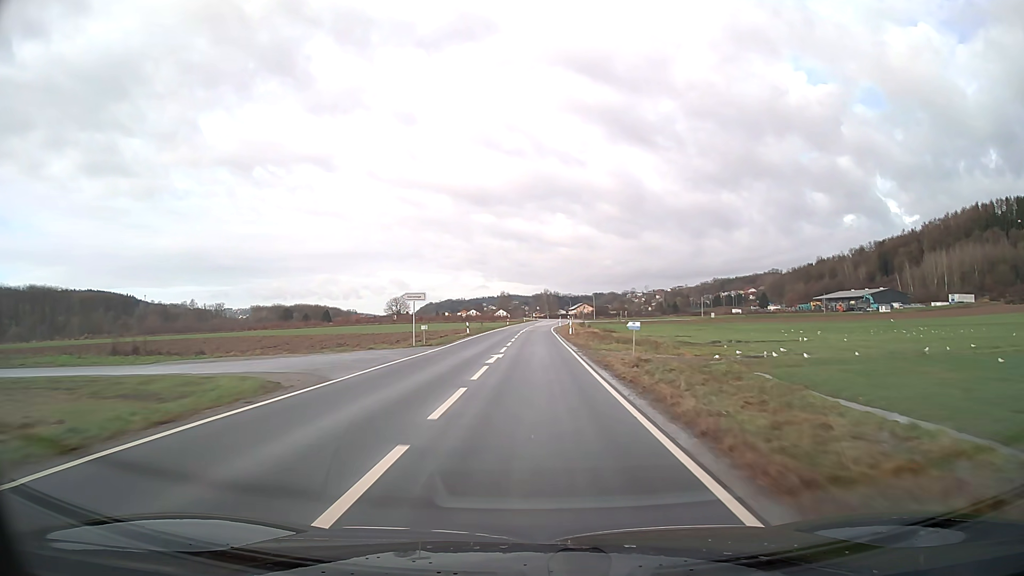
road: secondary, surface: asphalt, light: Day
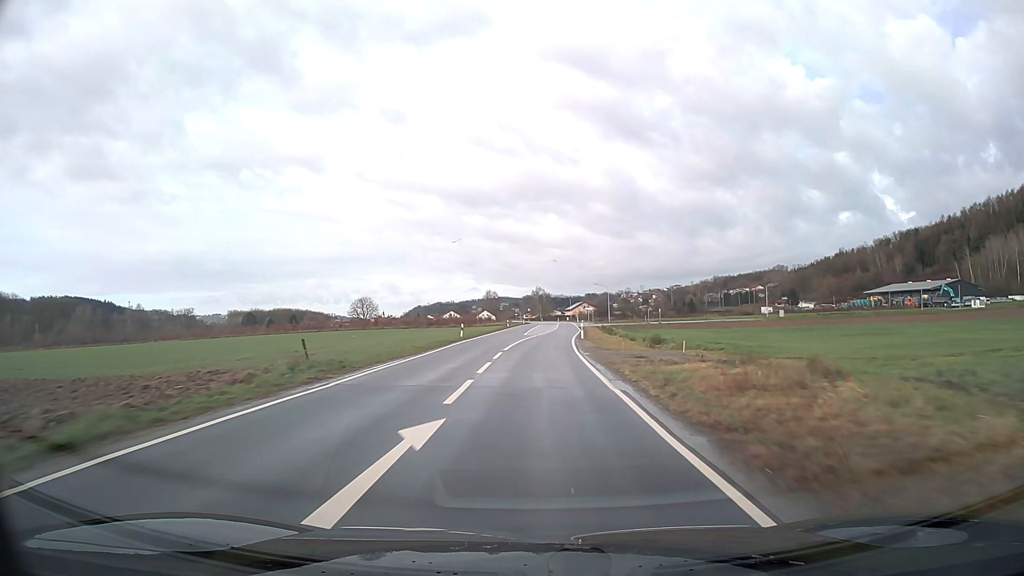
(+0.3, +58.6) m; +1°
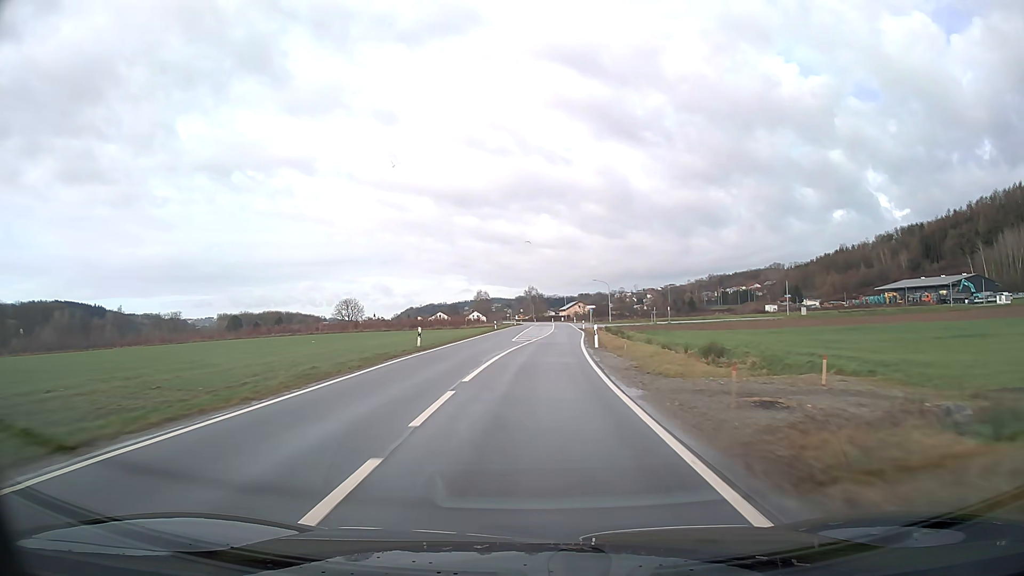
(+0.1, +14.5) m; +1°
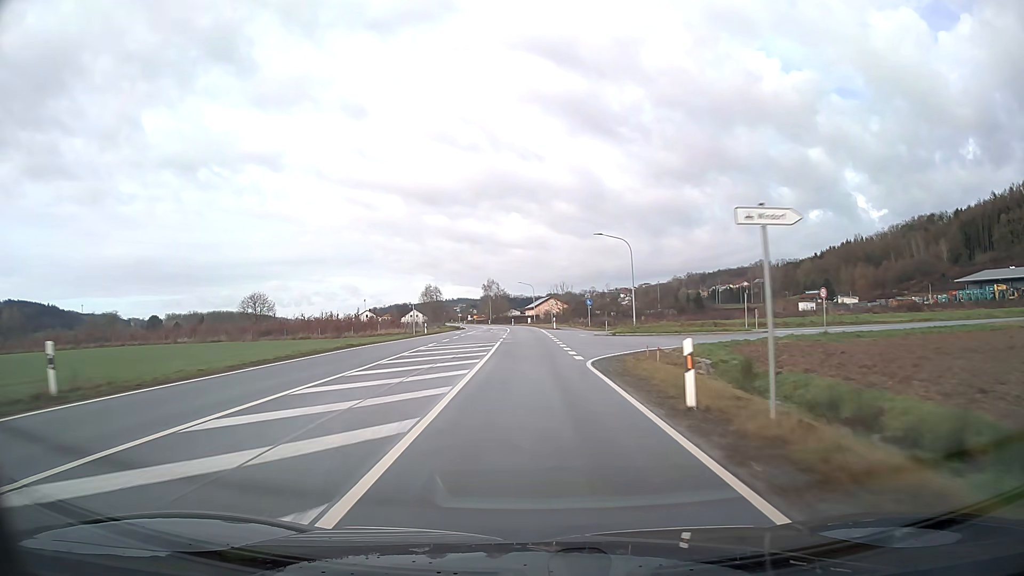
(+2.6, +70.9) m; +2°
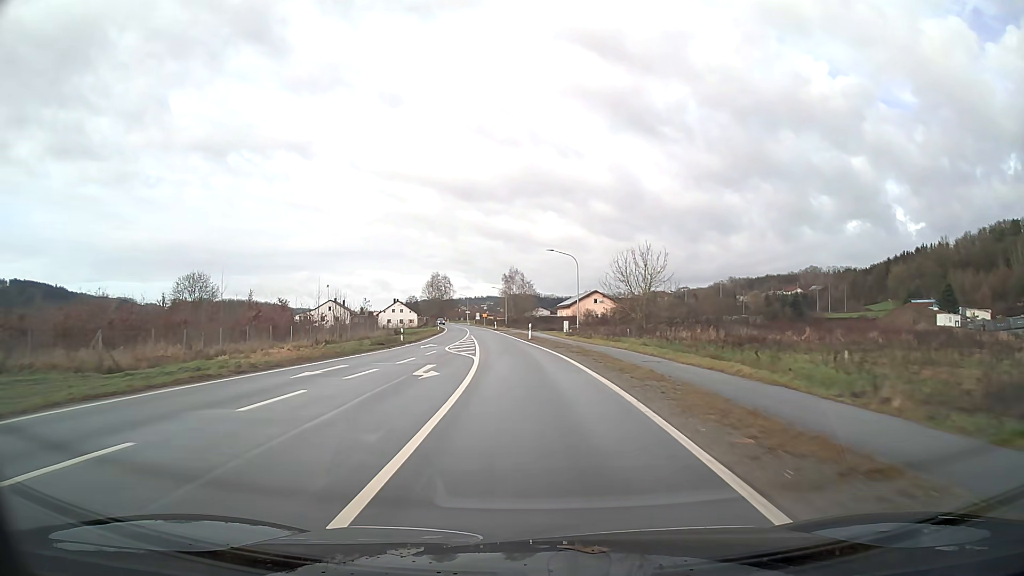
(-1.4, +66.1) m; -3°
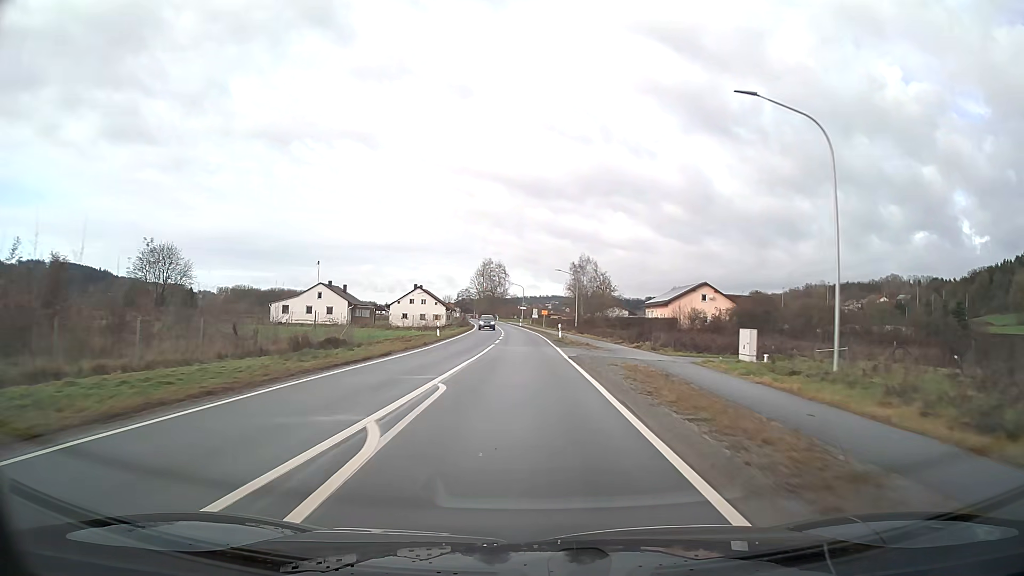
(-2.4, +47.6) m; -5°
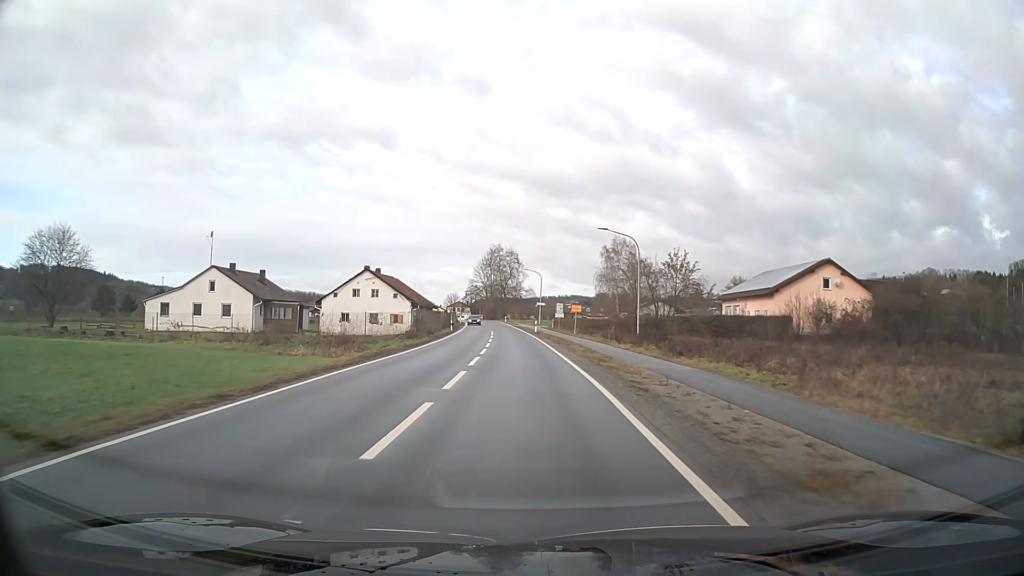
(-0.5, +41.5) m; -2°
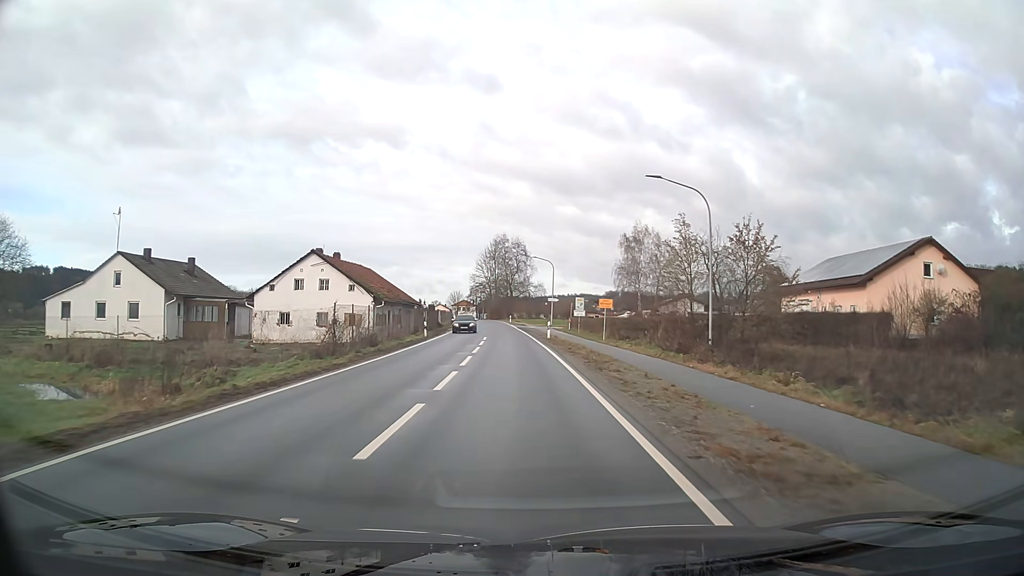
(-0.1, +18.1) m; -1°
